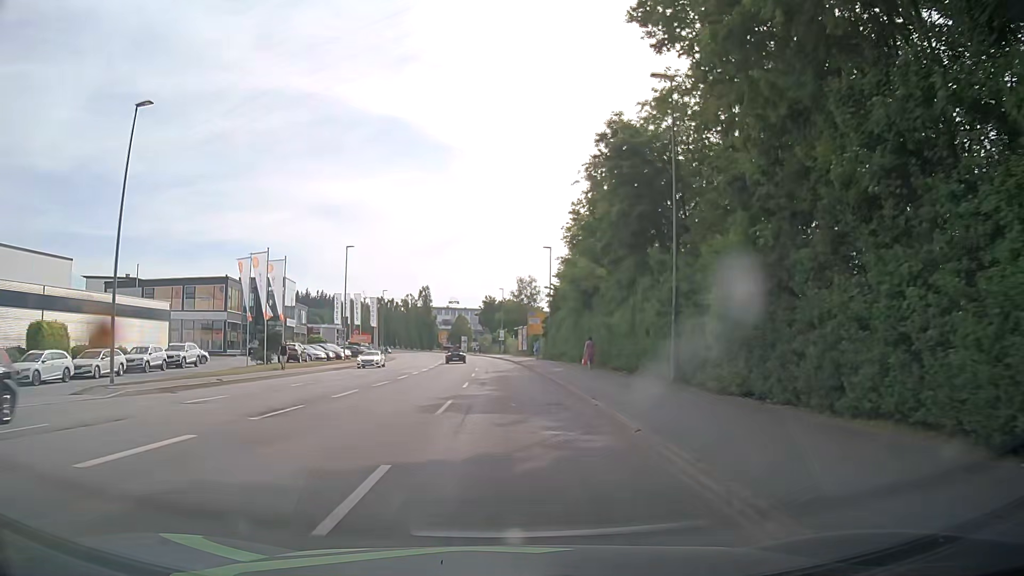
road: tertiary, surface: asphalt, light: Day
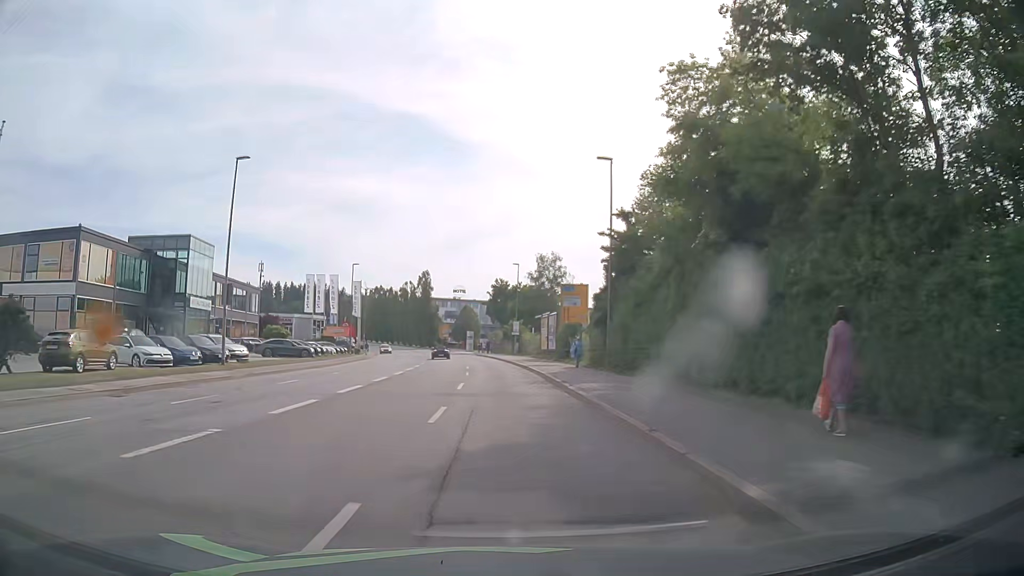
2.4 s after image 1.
(-0.1, +29.3) m; -1°
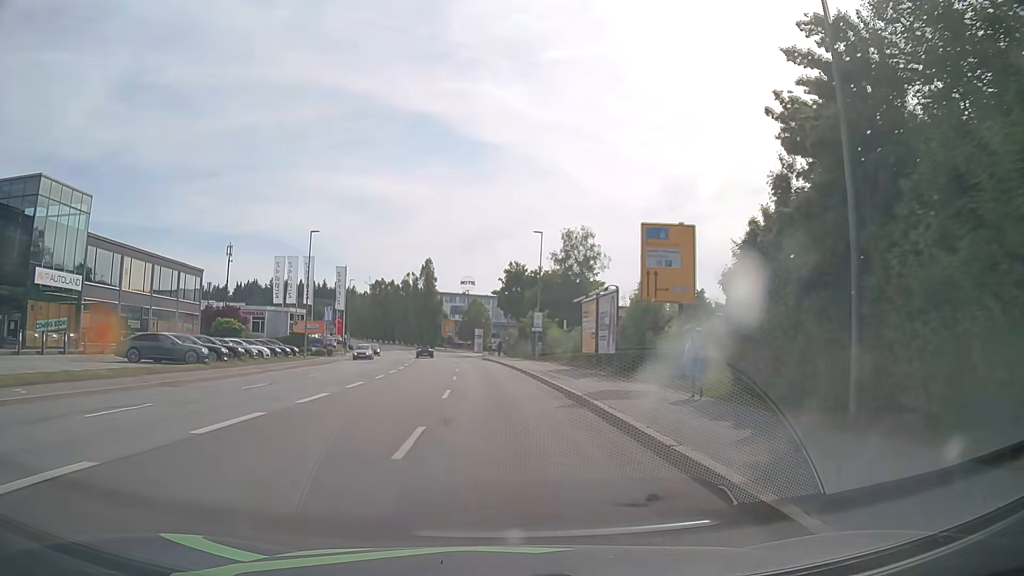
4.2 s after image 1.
(-0.2, +22.0) m; -1°
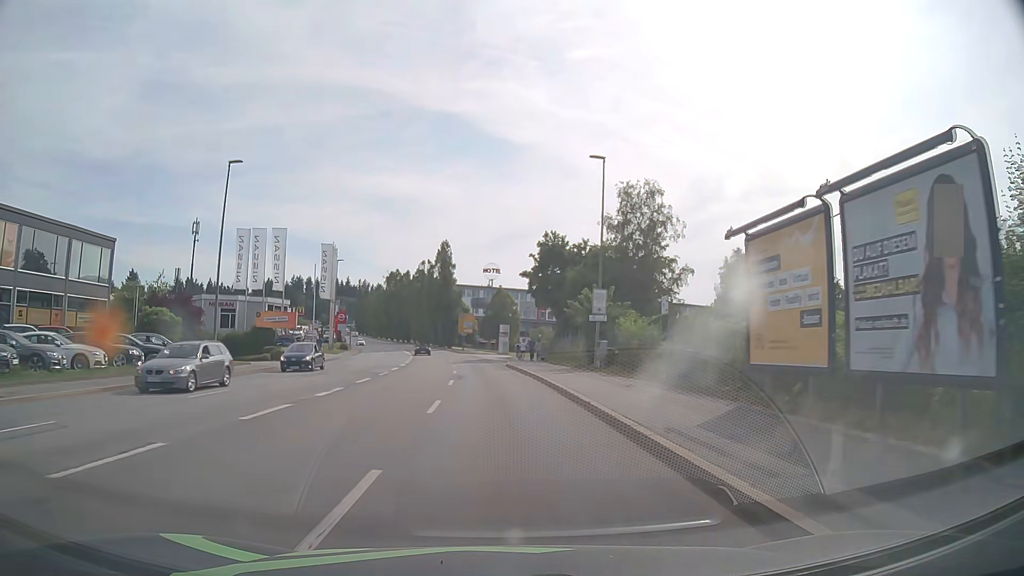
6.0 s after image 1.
(-0.3, +22.0) m; -2°
(0, +10) (0, +20) (-1, +30) (-2, +40) (-2, +50) (-4, +60) (-5, +70) (-6, +80) (-8, +90) (-10, +99) m
